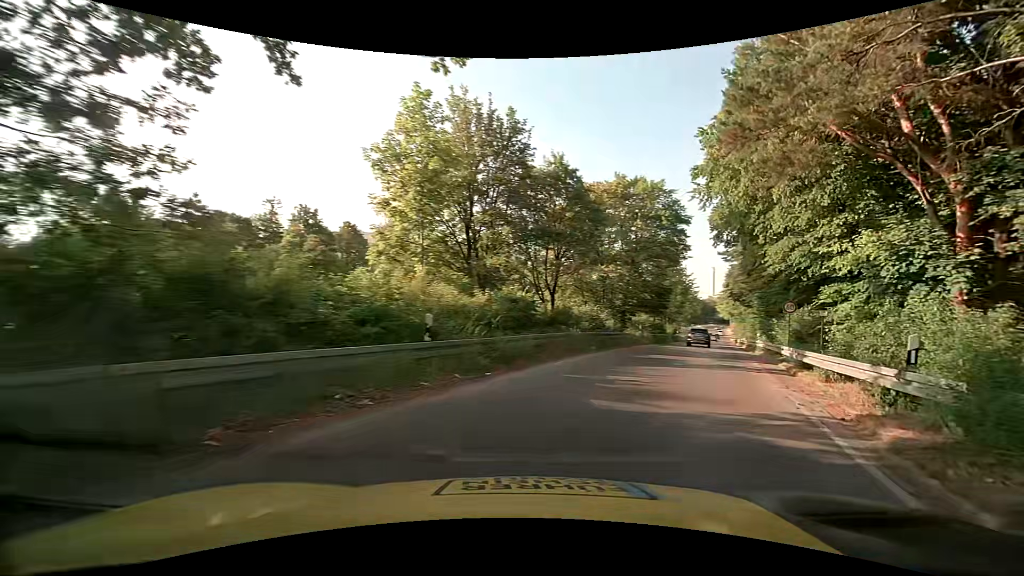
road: trunk_link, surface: asphalt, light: Day
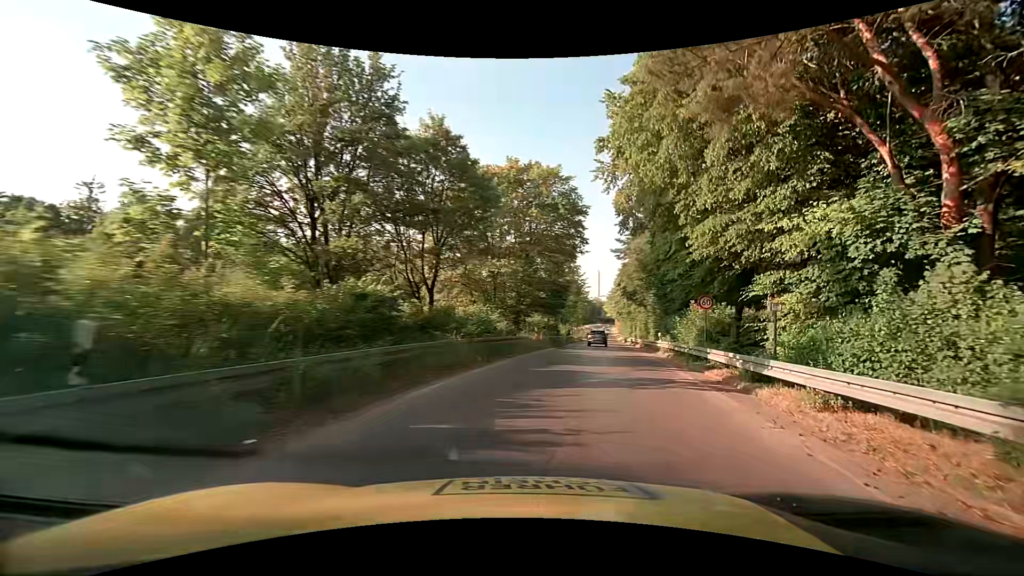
(+0.6, +5.6) m; +11°
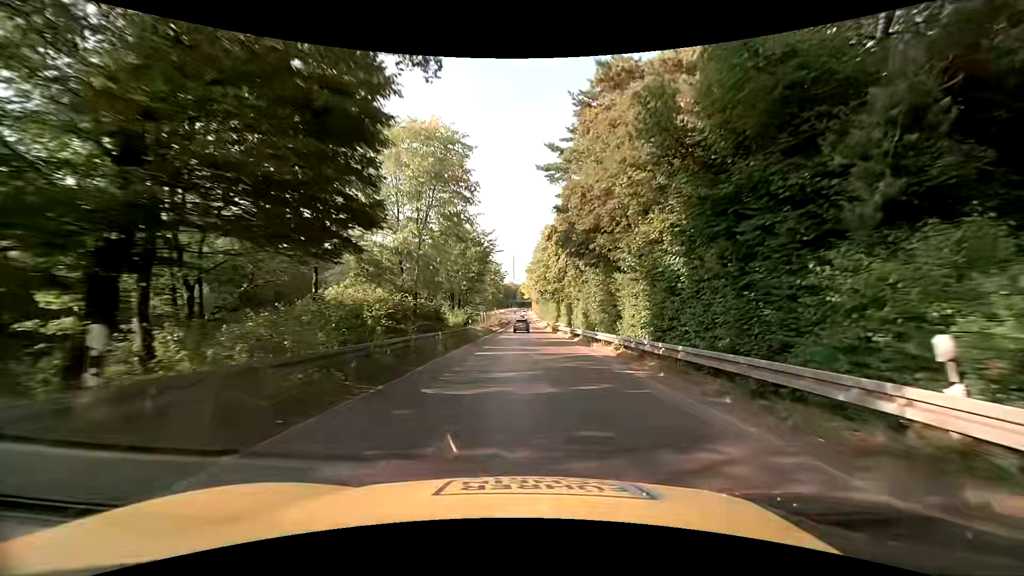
(+4.1, +28.6) m; +11°
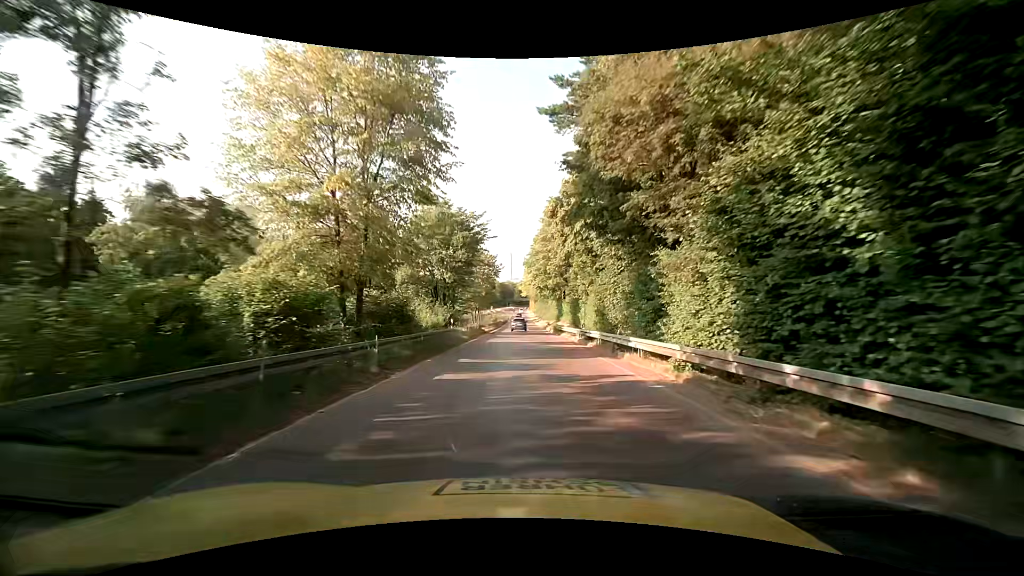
(0.0, +8.7) m; +1°
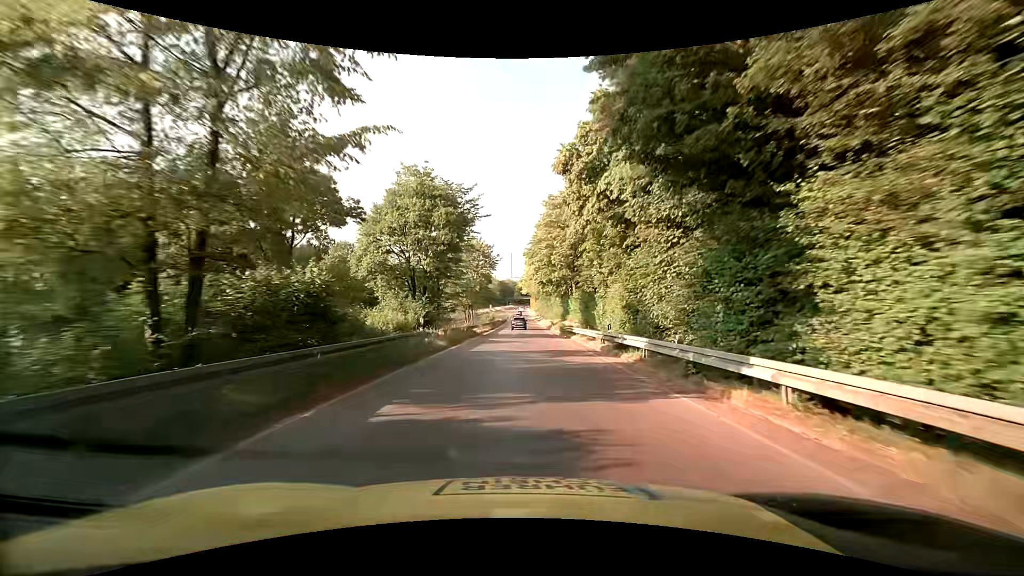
(-0.1, +9.1) m; -2°
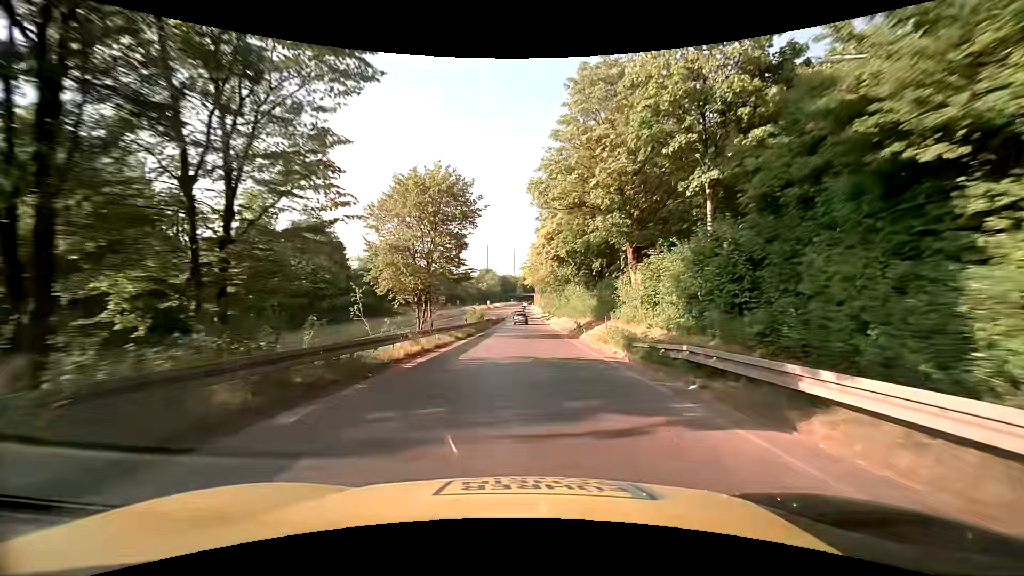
(+0.4, +28.4) m; +1°
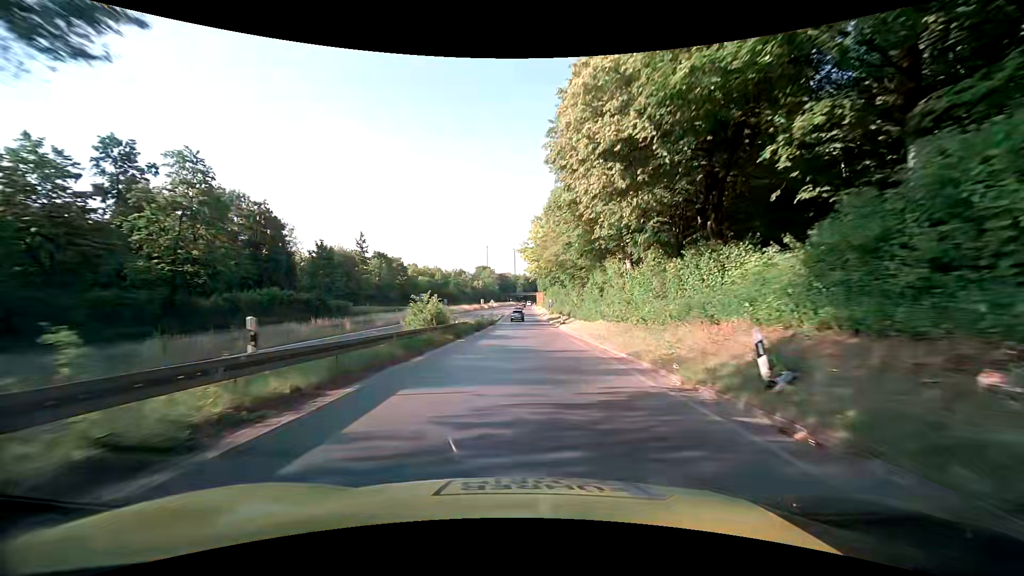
(0.0, +29.0) m; +1°
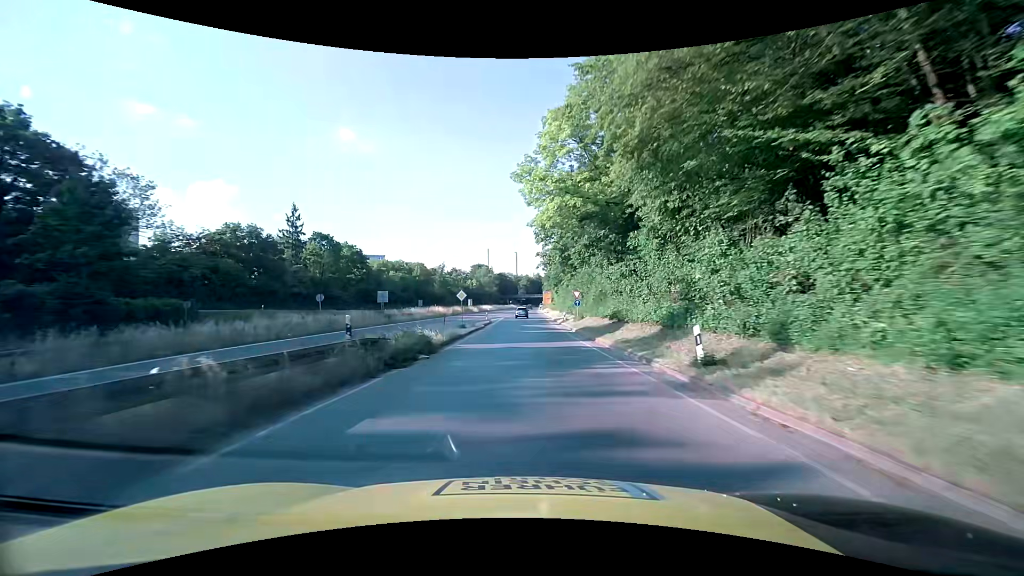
(-0.8, +39.2) m; -1°
(0, +10) (0, +20) (0, +30) (0, +40) (0, +50) (0, +60) (0, +70) (0, +80) (0, +90) (0, +100) m
